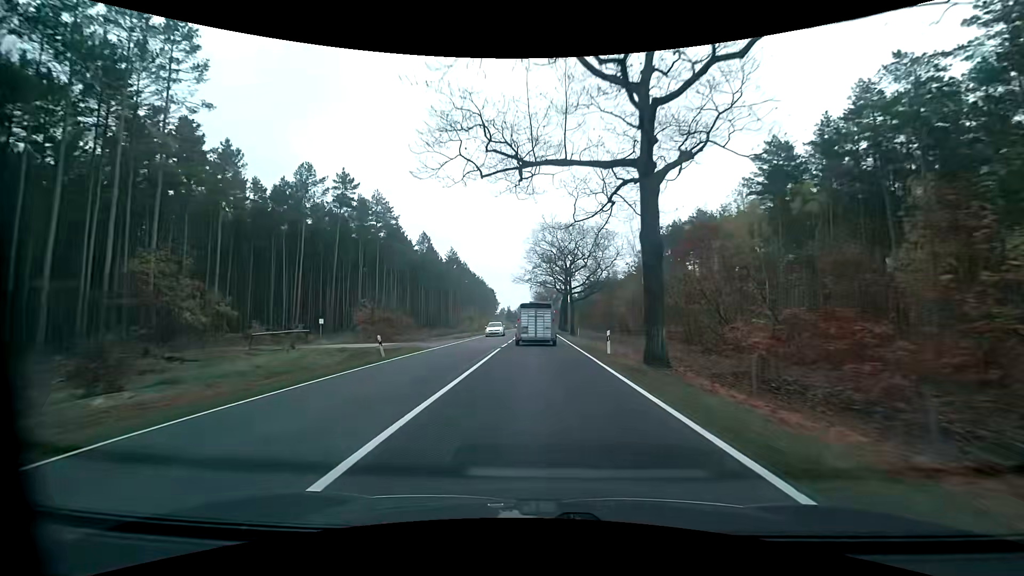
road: primary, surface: asphalt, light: Day
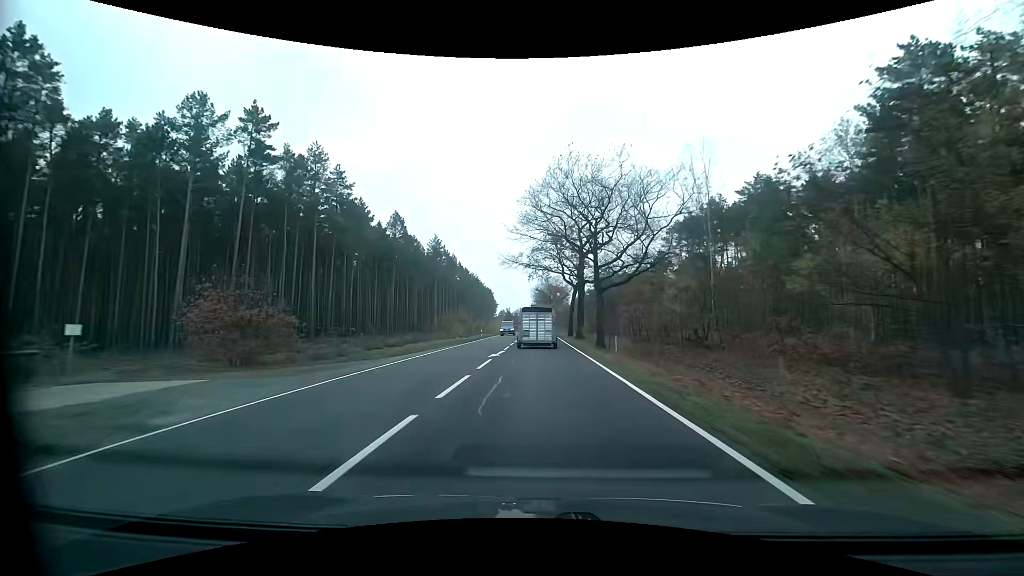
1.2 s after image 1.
(0.0, +23.3) m; 0°
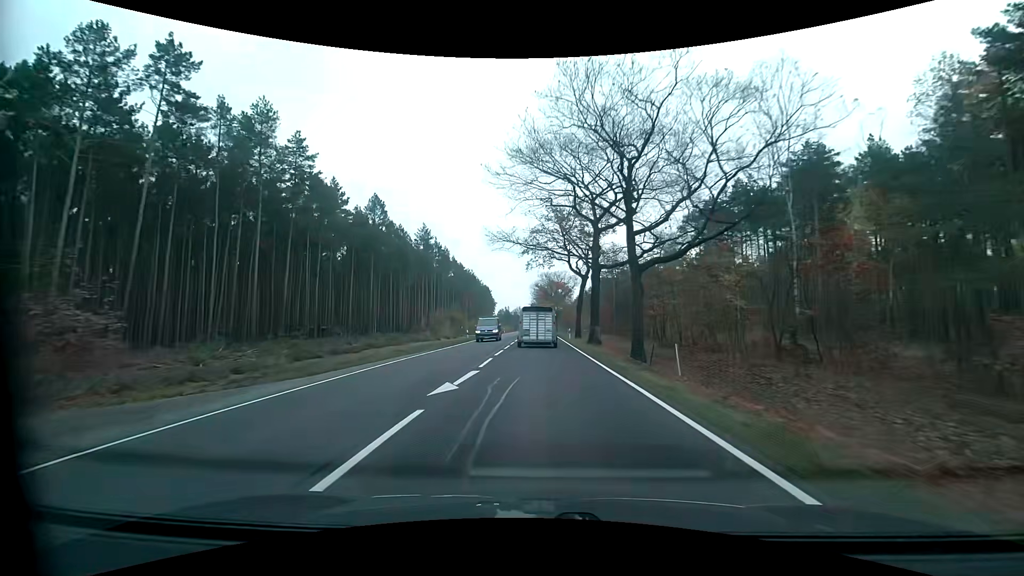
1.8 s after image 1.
(0.0, +11.7) m; 0°
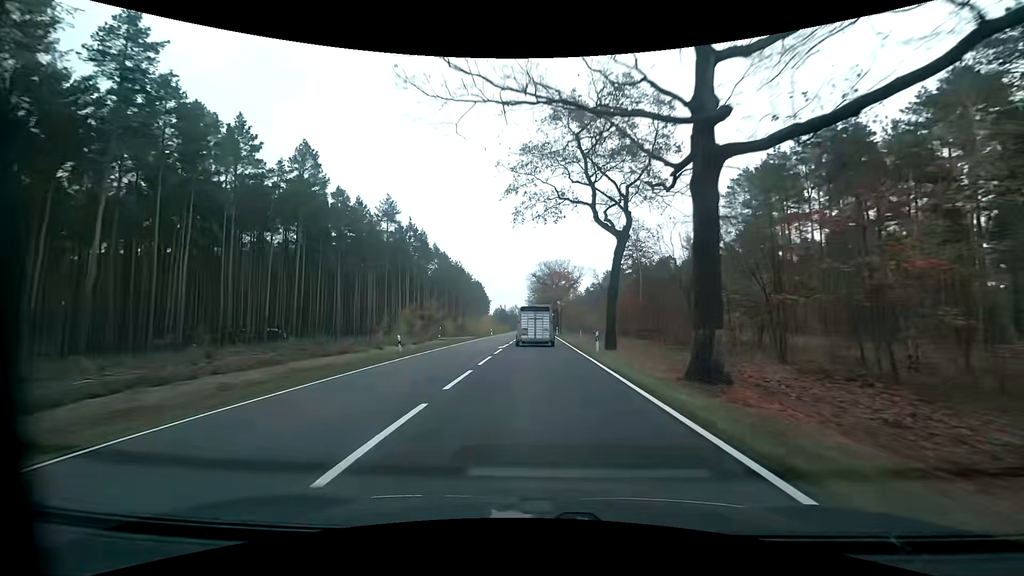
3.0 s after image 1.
(+0.1, +23.5) m; 0°
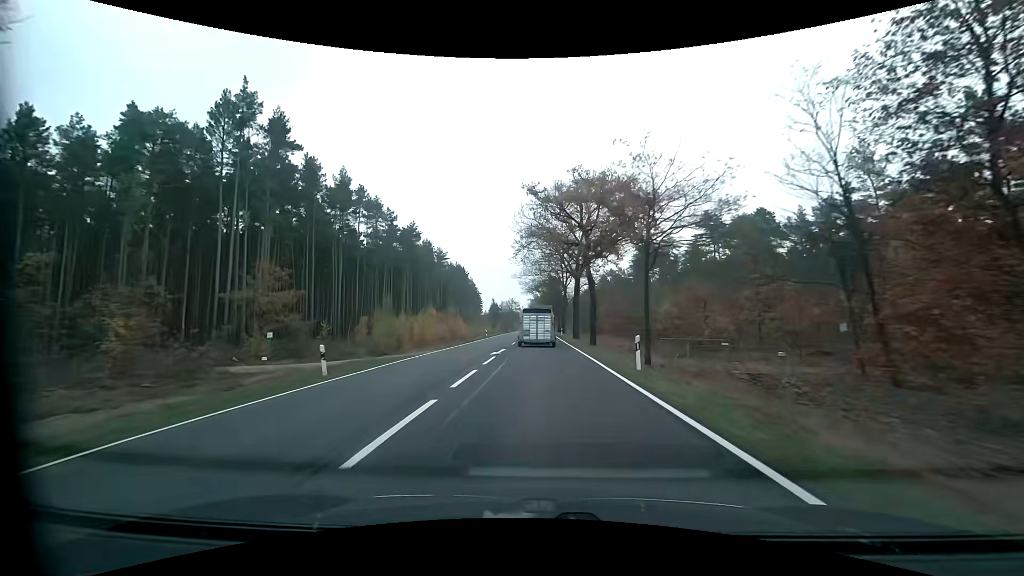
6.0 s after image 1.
(-0.1, +59.3) m; 0°
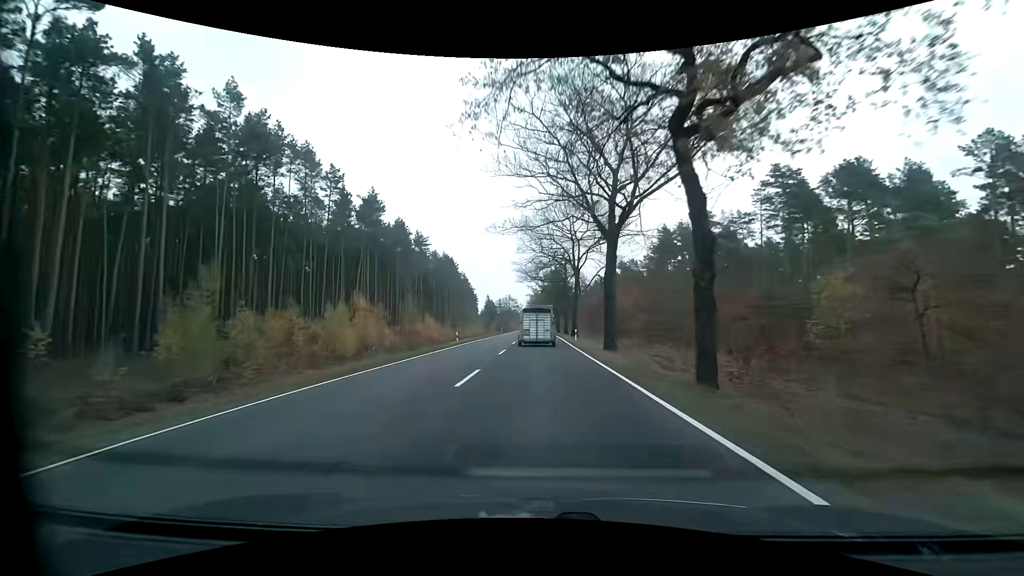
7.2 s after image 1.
(0.0, +23.9) m; 0°
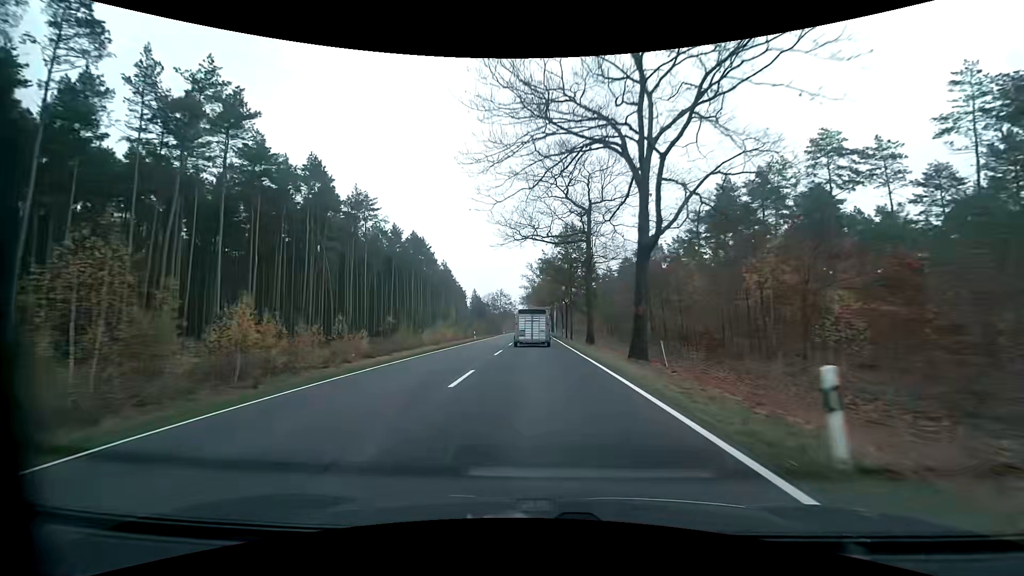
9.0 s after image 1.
(-0.1, +36.1) m; 0°
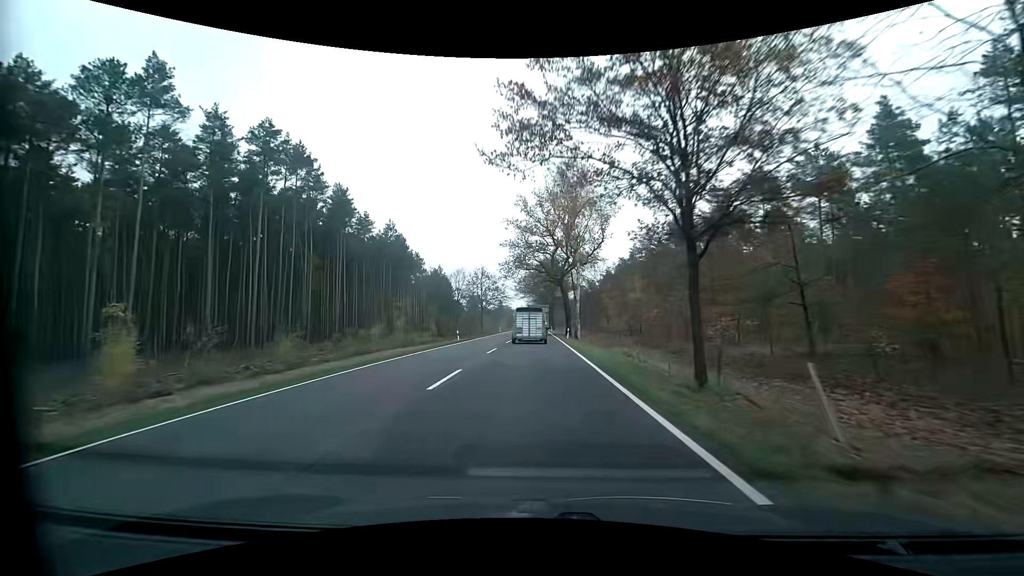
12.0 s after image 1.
(+0.5, +60.7) m; 0°
(0, +10) (0, +20) (0, +30) (0, +40) (0, +50) (0, +60) (-1, +70) (-1, +80) (-1, +90) (-1, +100) m
